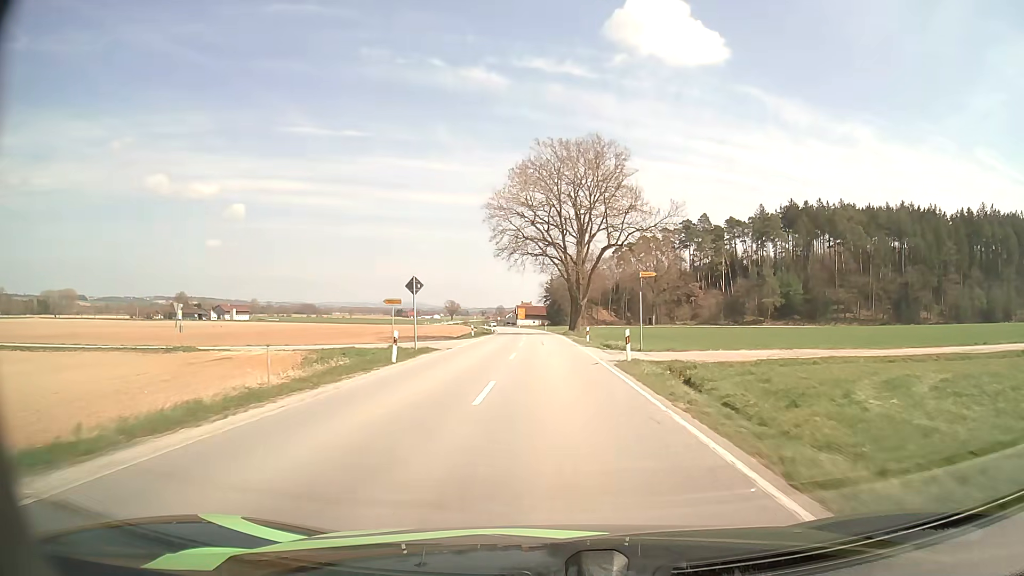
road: secondary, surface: asphalt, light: Day
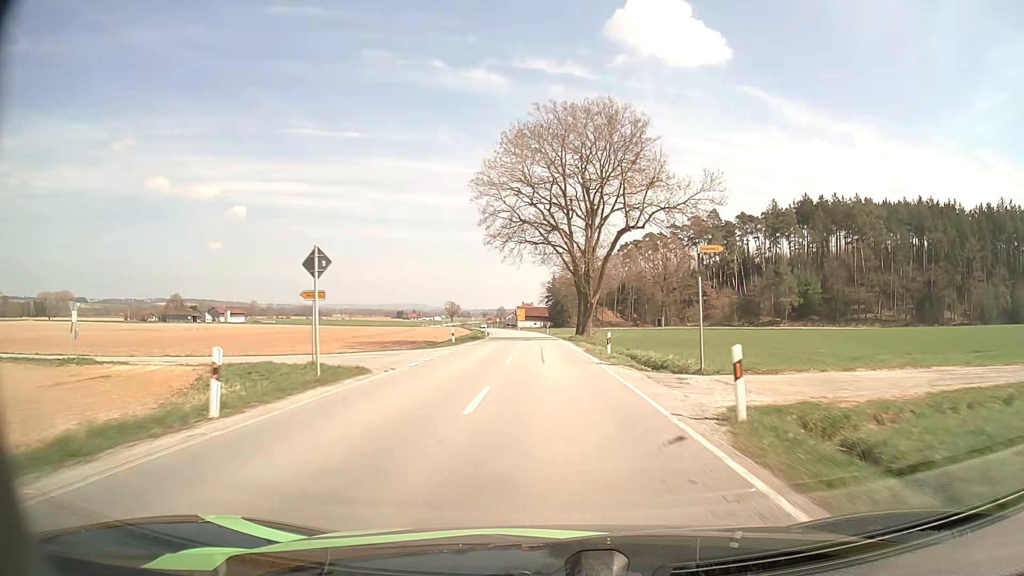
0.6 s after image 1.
(0.0, +12.4) m; 0°
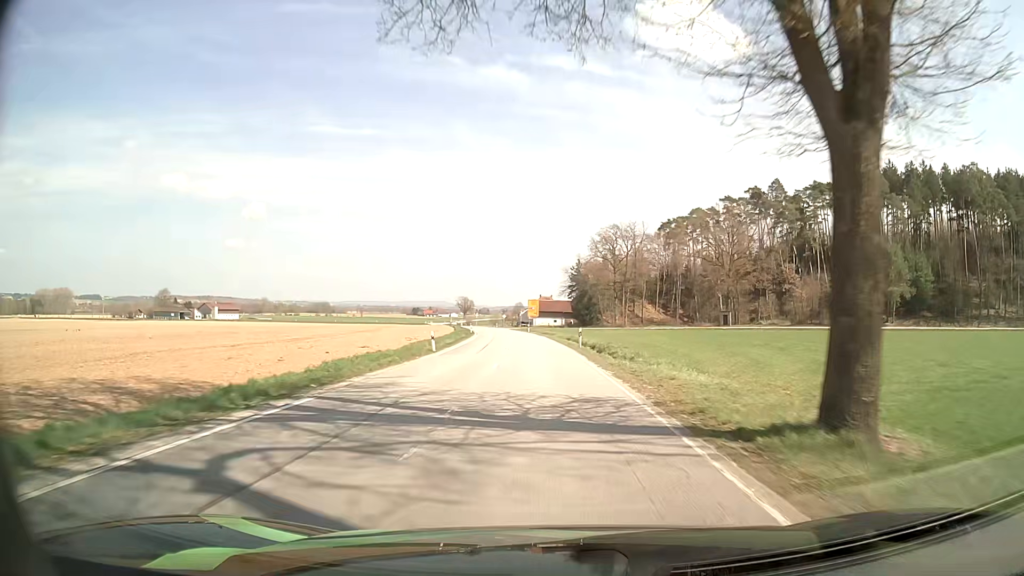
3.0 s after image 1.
(-0.5, +48.7) m; -2°
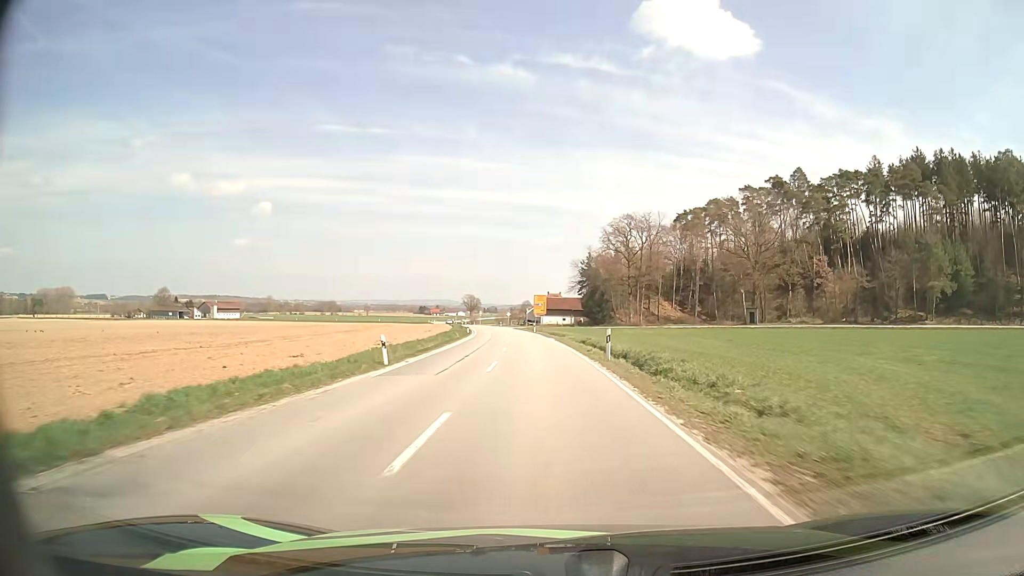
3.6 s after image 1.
(0.0, +12.2) m; 0°
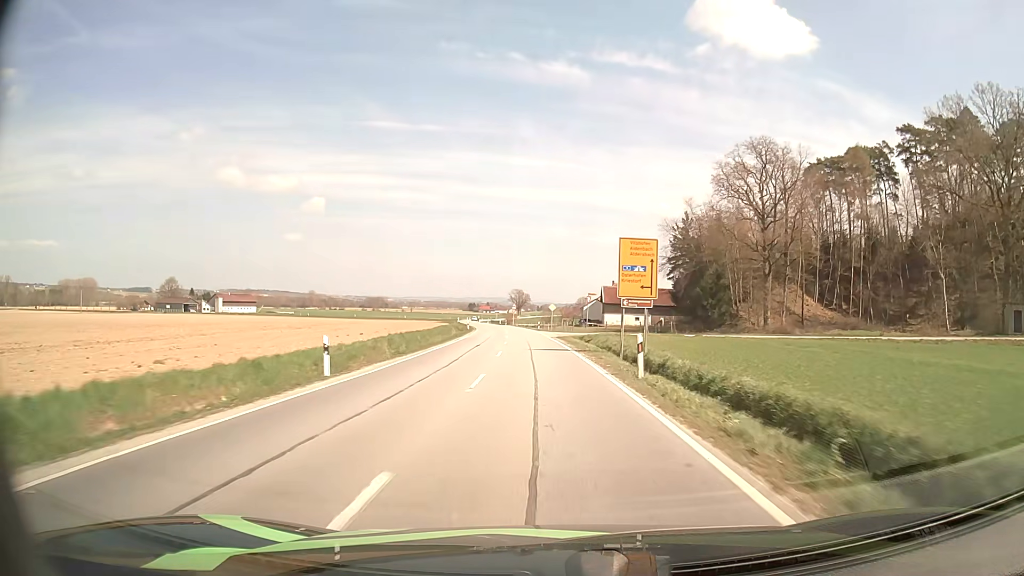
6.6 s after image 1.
(-2.3, +61.0) m; -5°
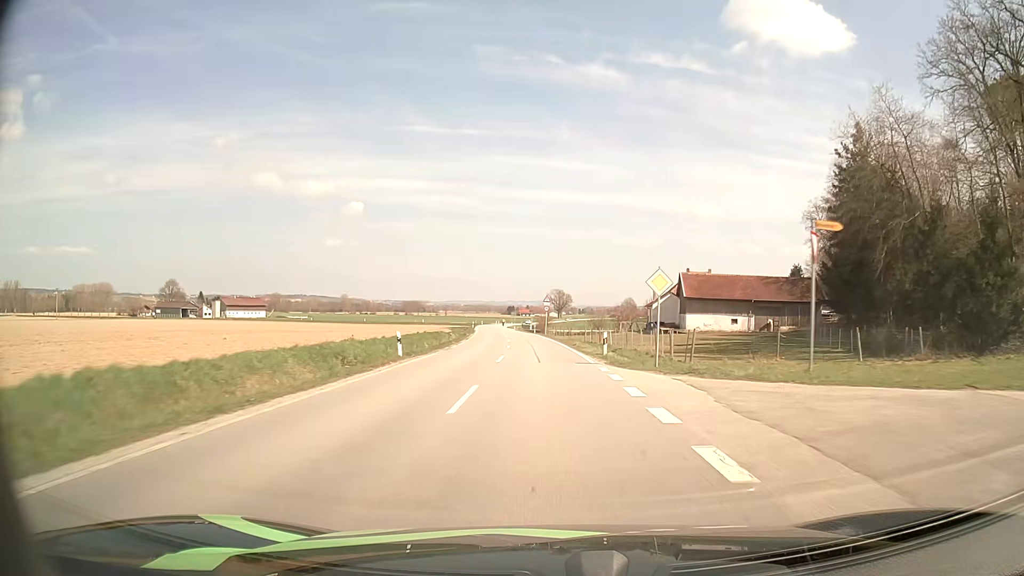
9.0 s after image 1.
(-1.5, +48.6) m; -3°
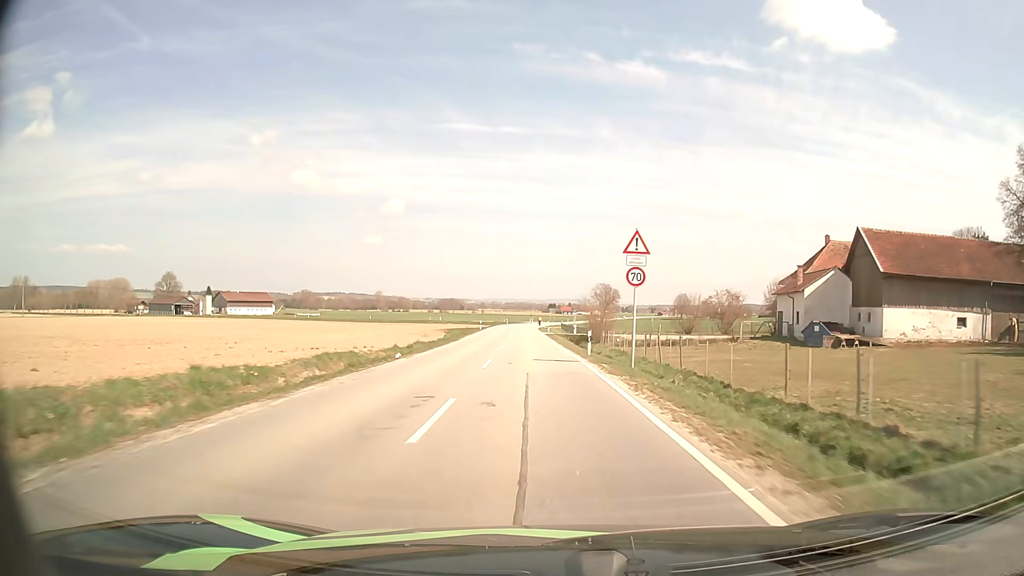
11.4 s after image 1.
(-1.4, +48.5) m; -4°
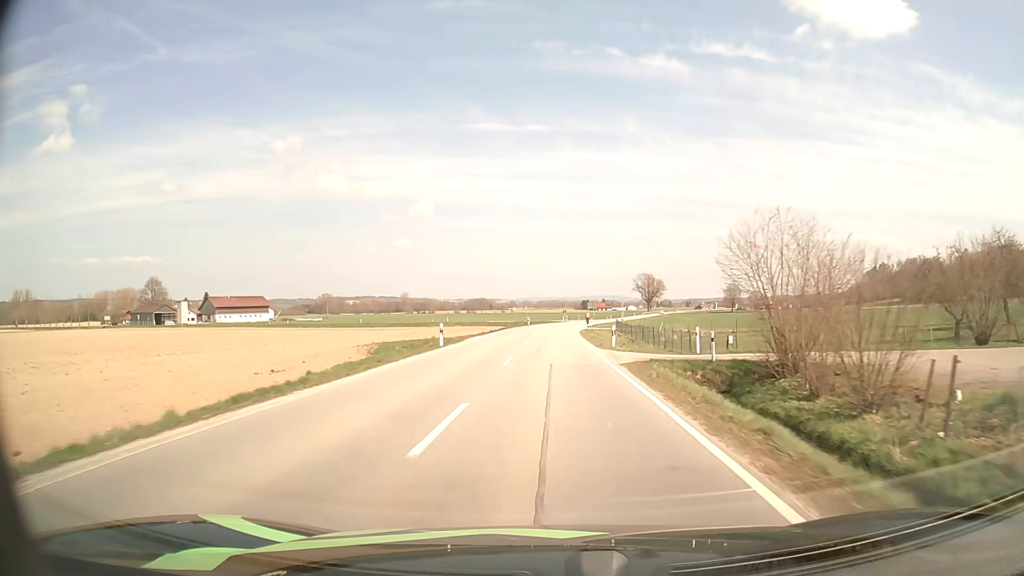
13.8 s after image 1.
(-1.3, +46.2) m; -3°
(0, +10) (0, +20) (0, +30) (0, +40) (+1, +50) (+1, +60) (+1, +70) (+2, +80) (+3, +90) (+4, +100) m
